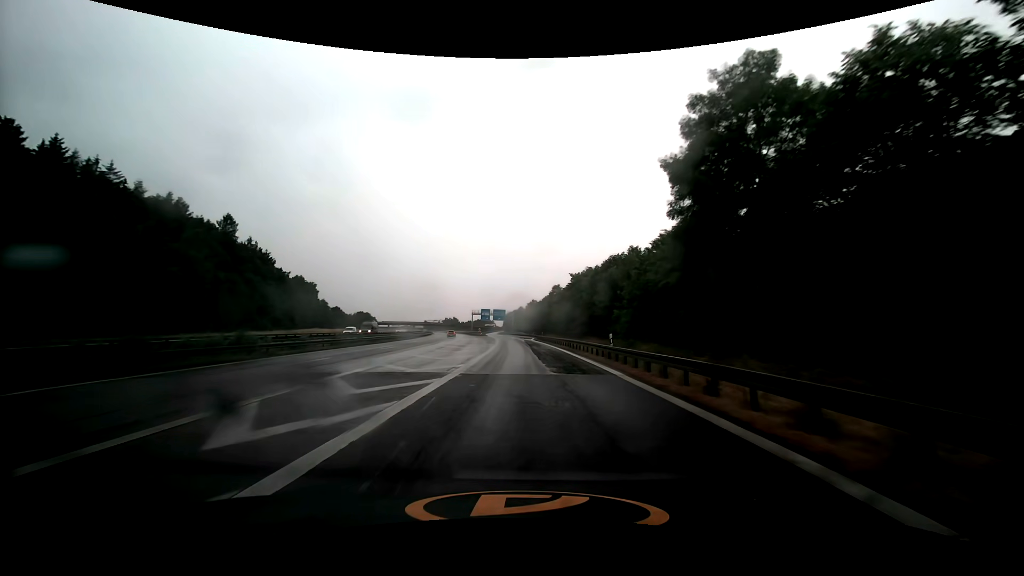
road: motorway_link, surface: asphalt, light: Day
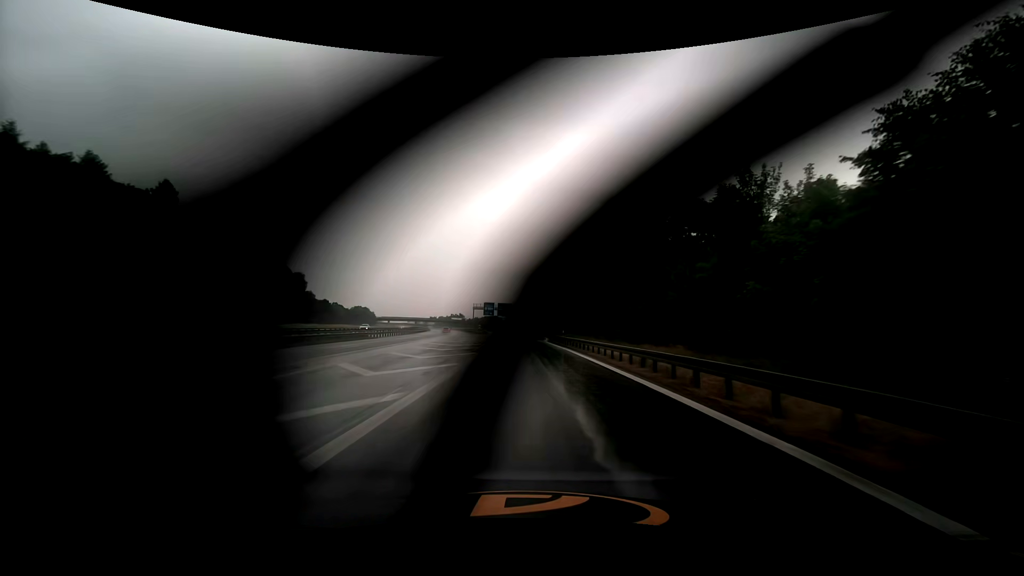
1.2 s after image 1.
(-0.2, +26.5) m; -1°
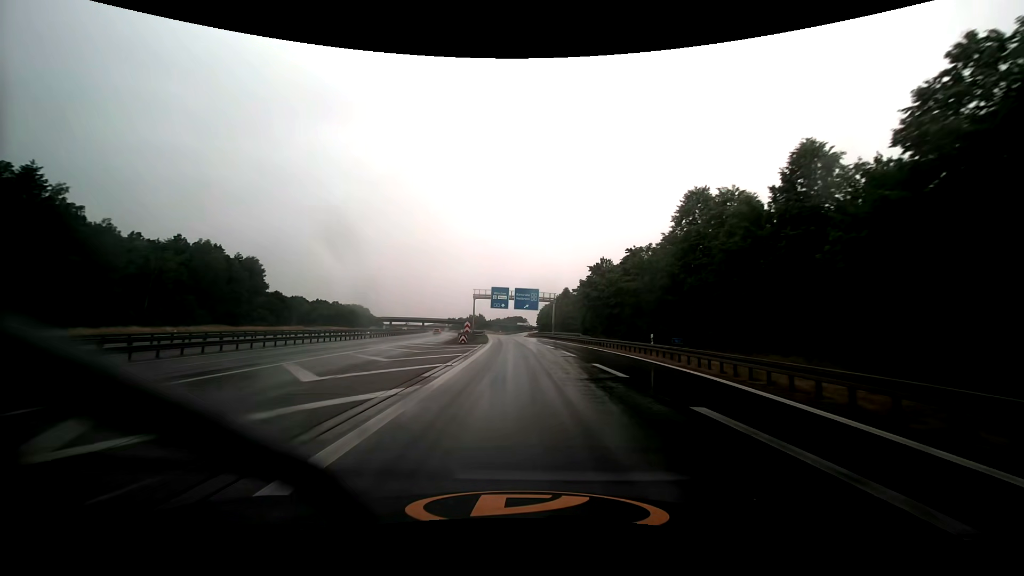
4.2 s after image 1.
(-2.0, +65.8) m; -3°
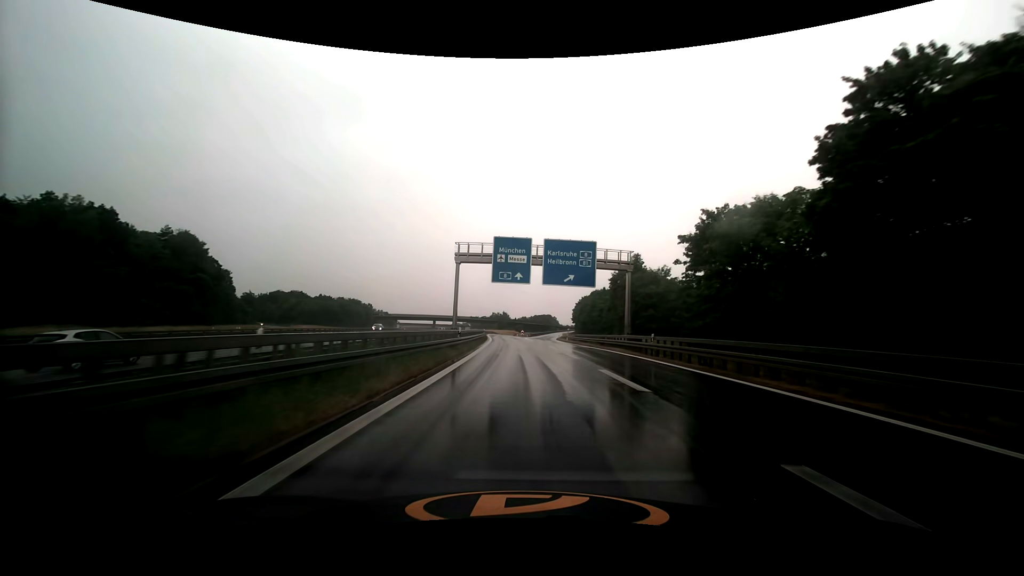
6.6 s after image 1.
(-1.2, +51.9) m; -3°
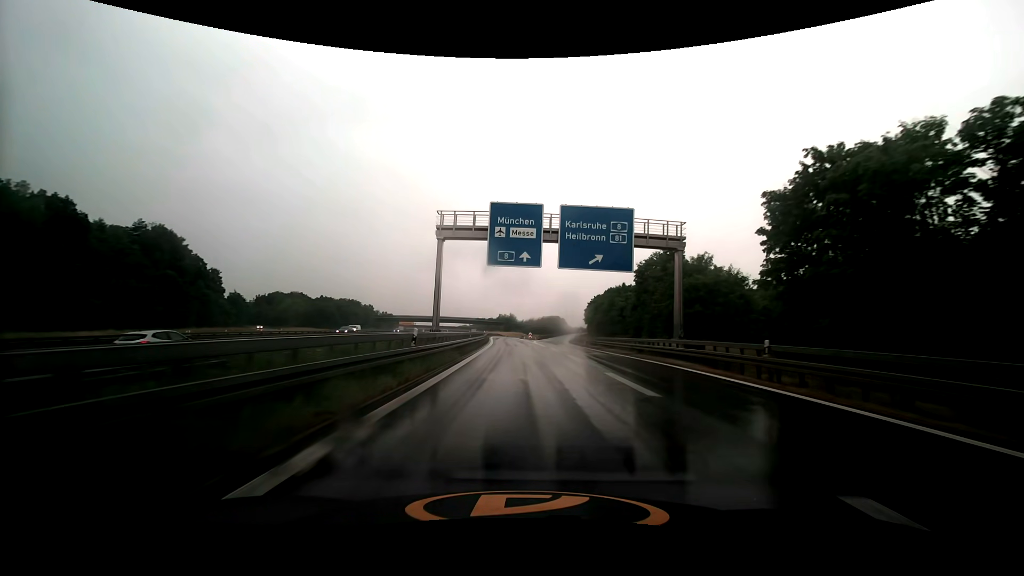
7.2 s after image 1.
(-0.1, +12.9) m; -1°
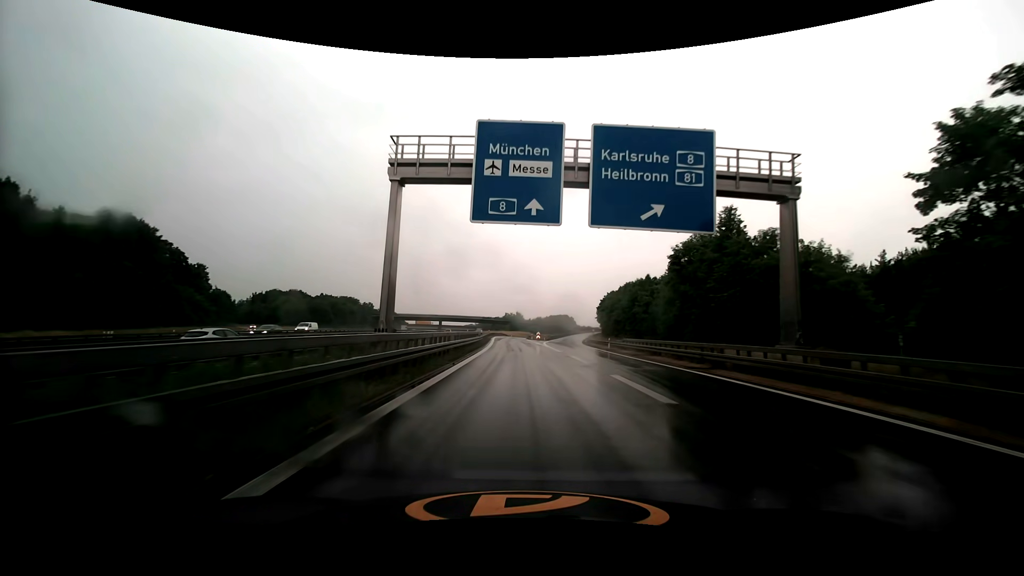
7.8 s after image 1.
(-0.1, +12.8) m; -1°
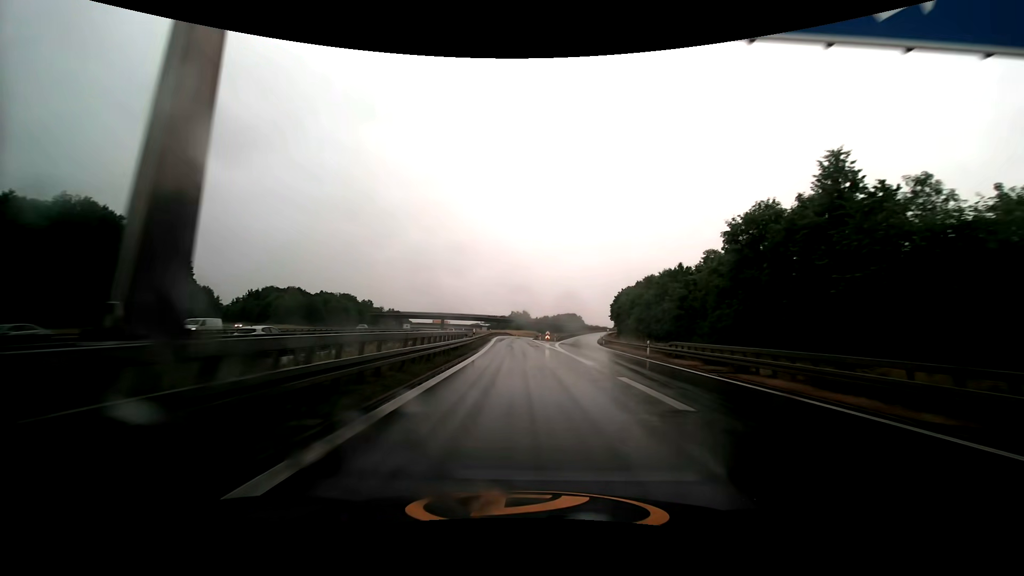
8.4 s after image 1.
(-0.1, +12.7) m; -1°
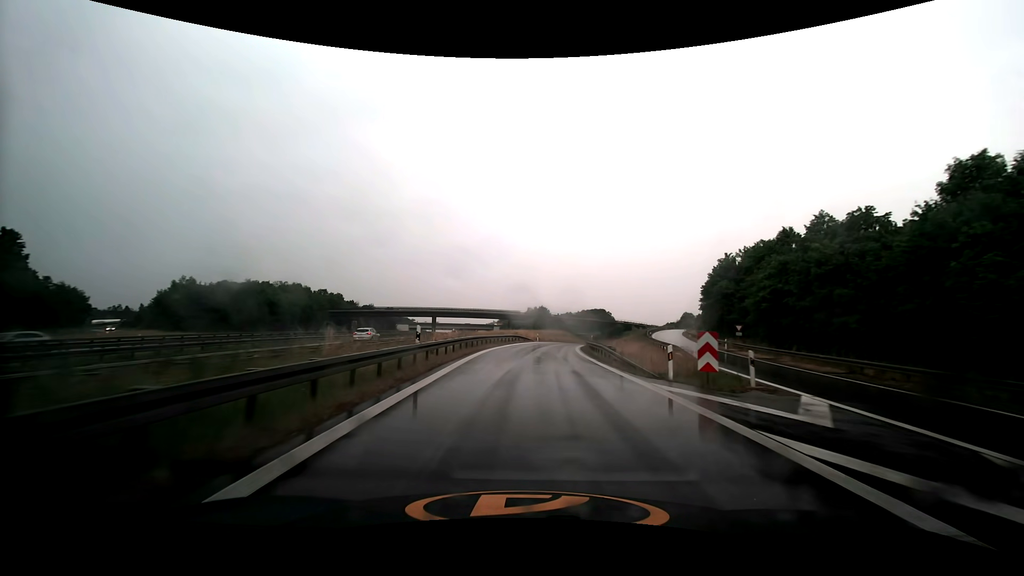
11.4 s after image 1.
(-1.5, +62.2) m; -2°
(0, +10) (0, +20) (+1, +30) (+2, +40) (+3, +50) (+5, +60) (+7, +69) (+9, +79) (+11, +89) (+14, +99) m
